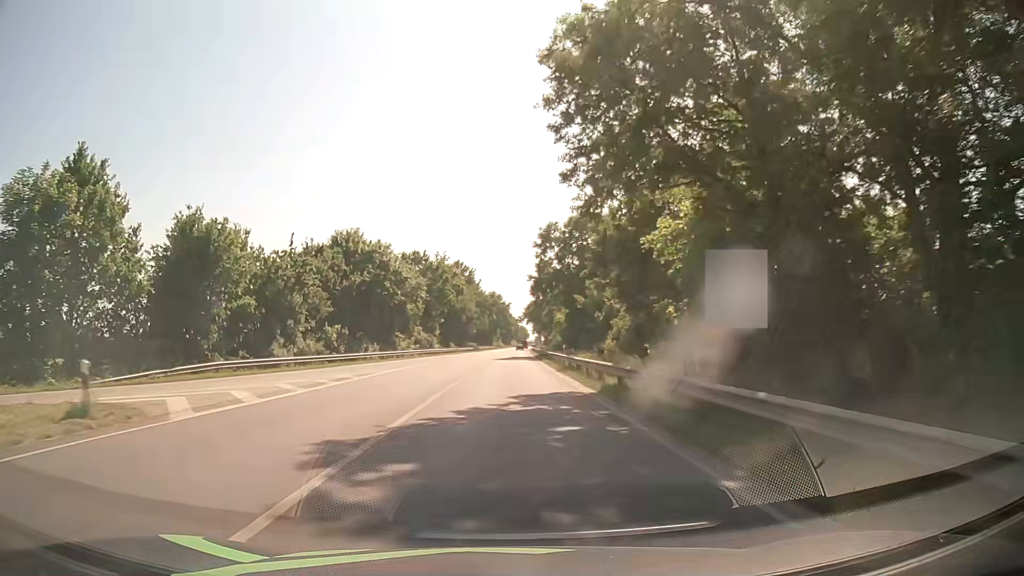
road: primary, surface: asphalt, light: Day
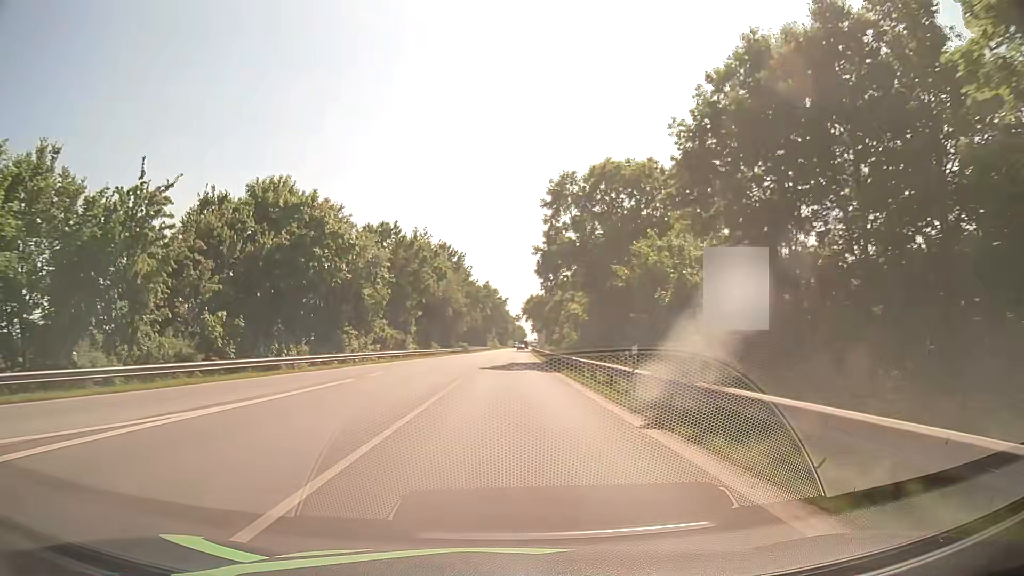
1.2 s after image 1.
(0.0, +22.2) m; 0°
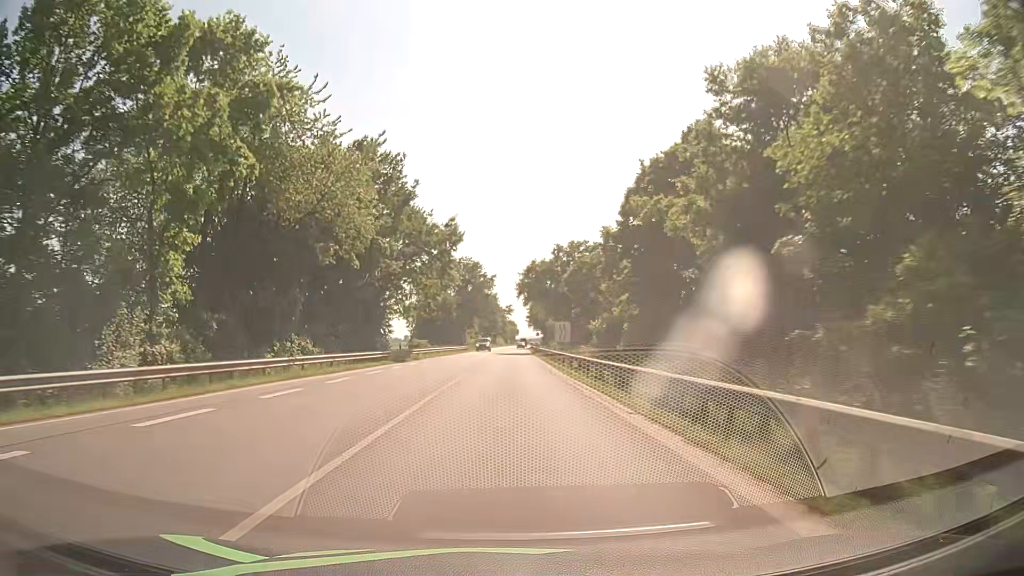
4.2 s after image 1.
(+0.4, +54.4) m; +1°
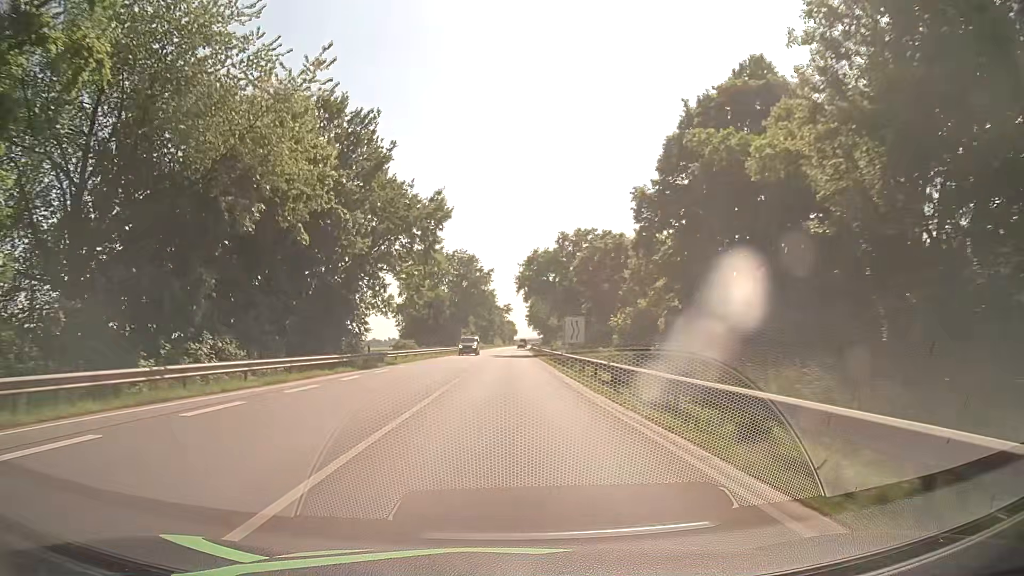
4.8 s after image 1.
(0.0, +10.2) m; 0°
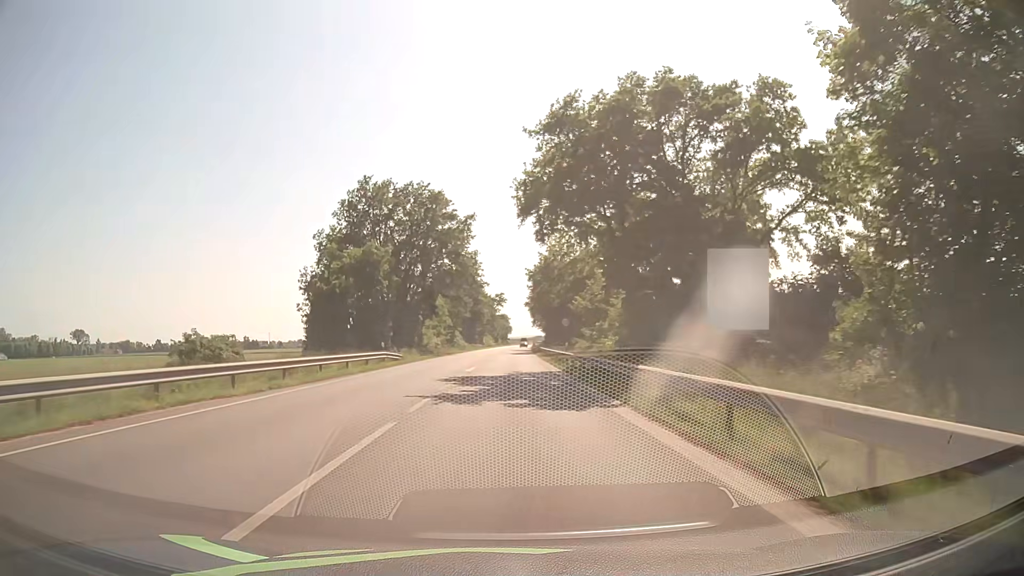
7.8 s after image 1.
(+0.3, +47.0) m; +1°
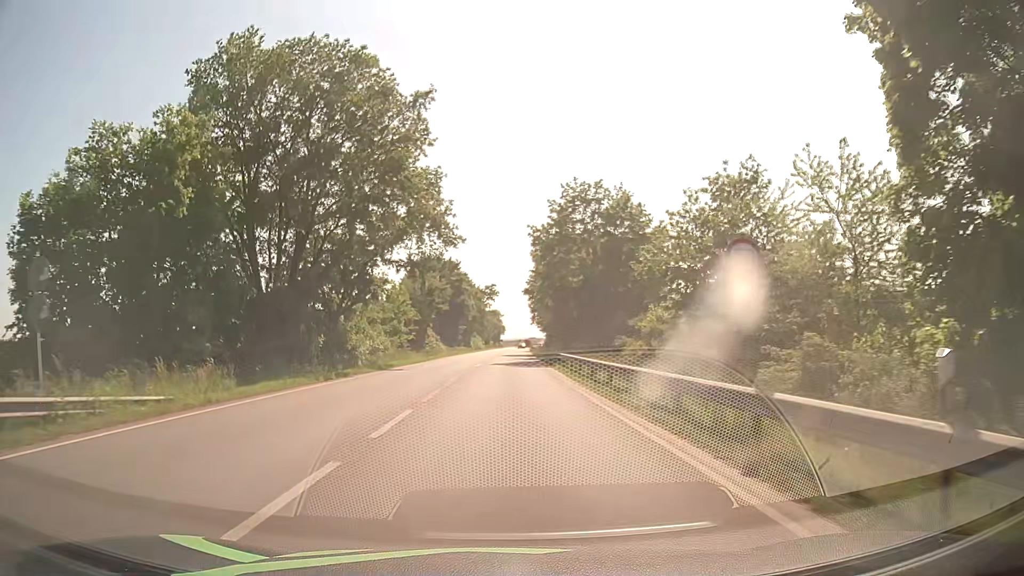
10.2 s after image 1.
(+0.2, +33.1) m; +1°
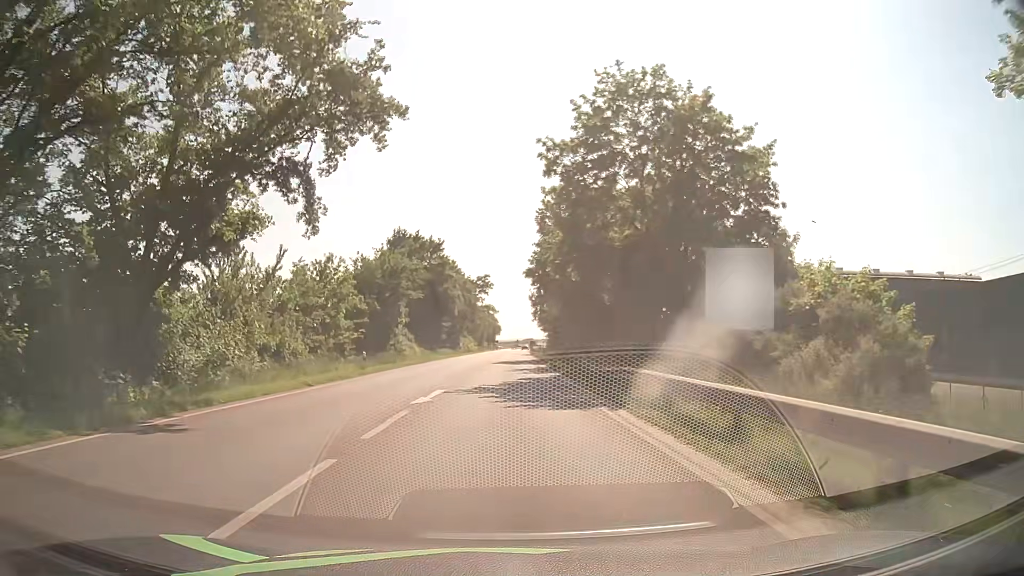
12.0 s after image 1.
(0.0, +23.7) m; 0°
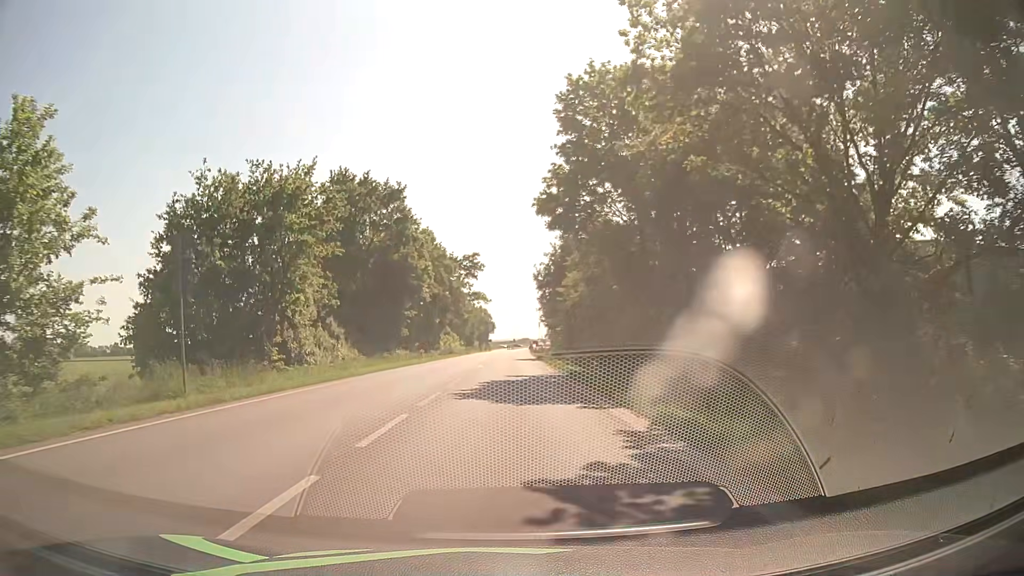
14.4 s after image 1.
(0.0, +30.9) m; 0°
(0, +10) (0, +20) (0, +30) (0, +40) (0, +50) (+1, +60) (+1, +70) (+1, +80) (+1, +90) (+2, +100) m
